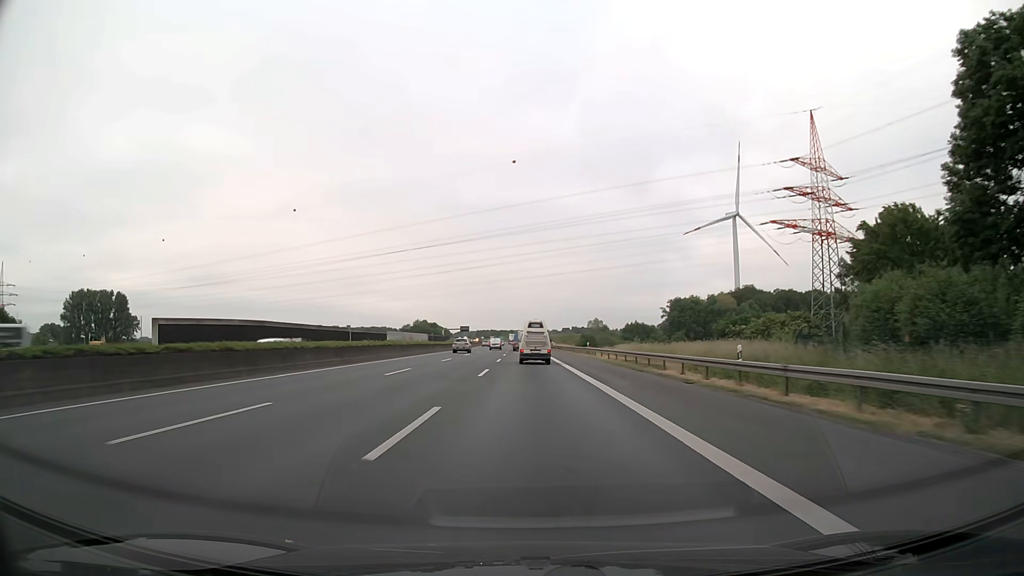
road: motorway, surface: asphalt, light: Day
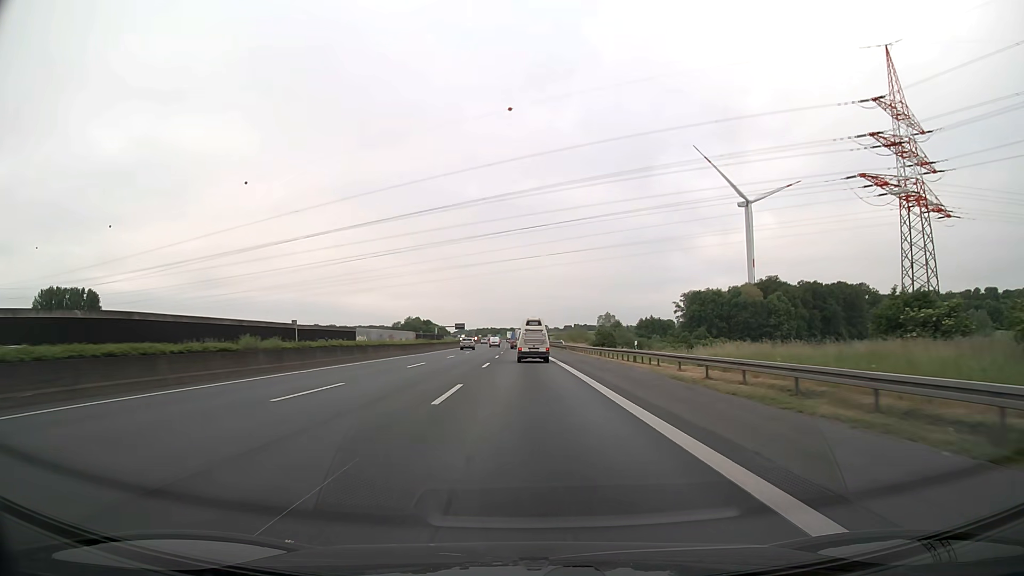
(0.0, +29.6) m; 0°
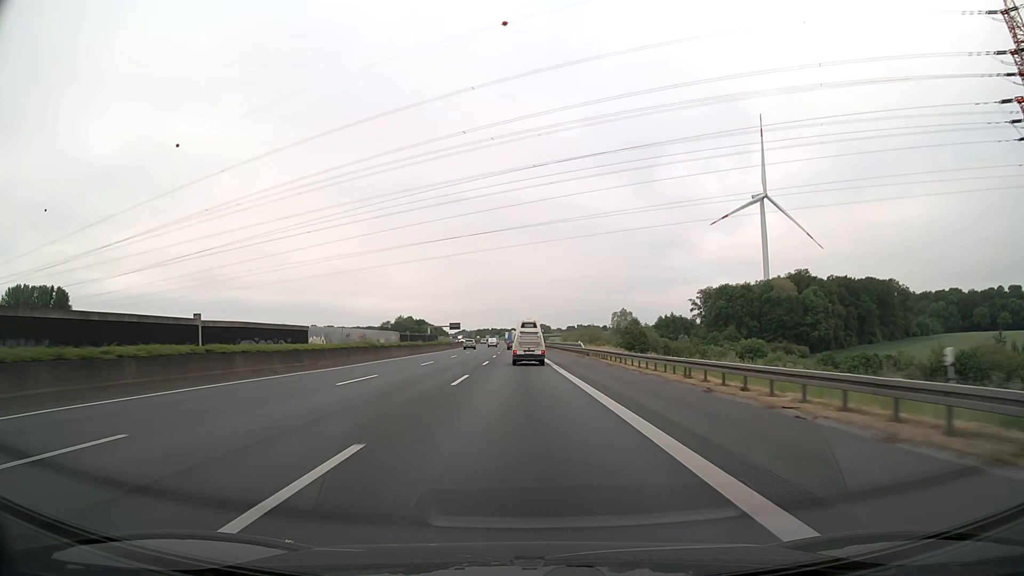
(0.0, +29.5) m; 0°
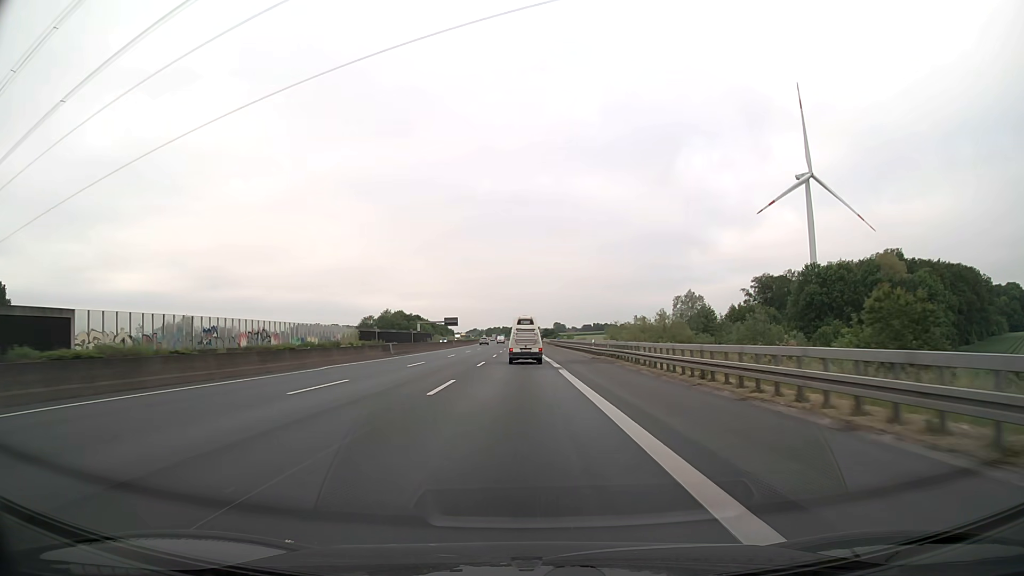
(-0.6, +58.6) m; -1°
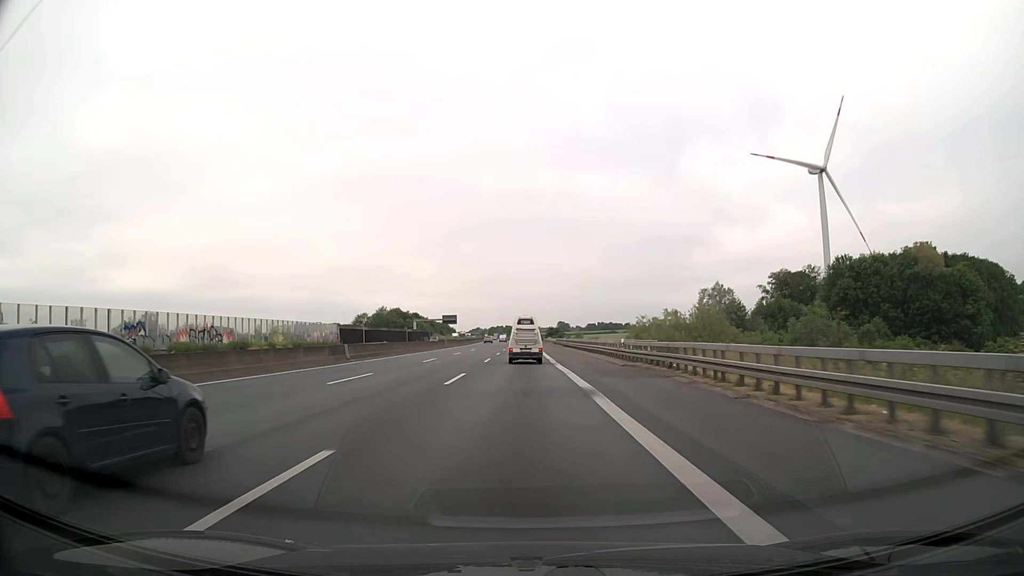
(0.0, +14.5) m; 0°
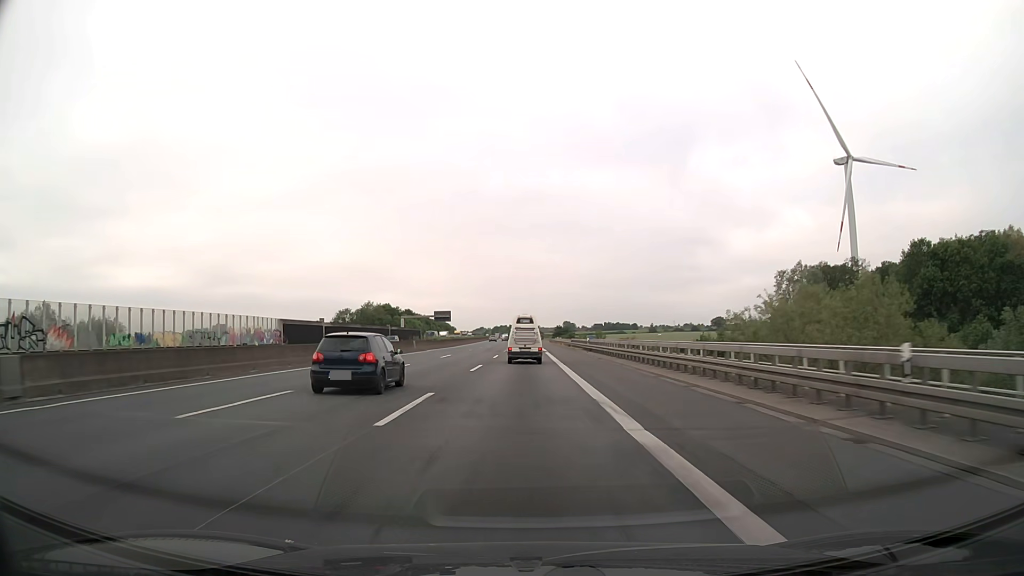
(-0.1, +28.8) m; 0°
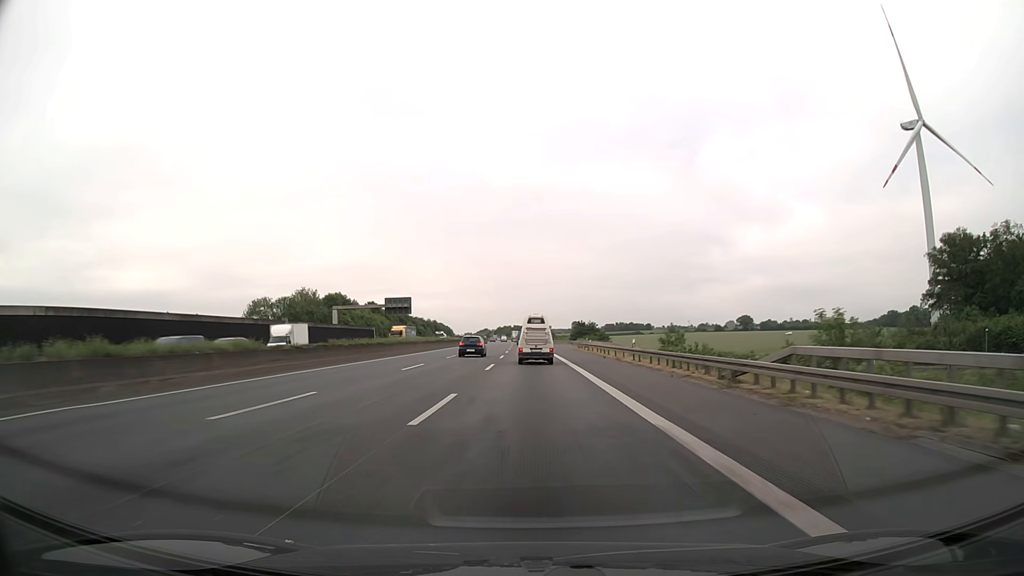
(-0.4, +71.1) m; 0°
